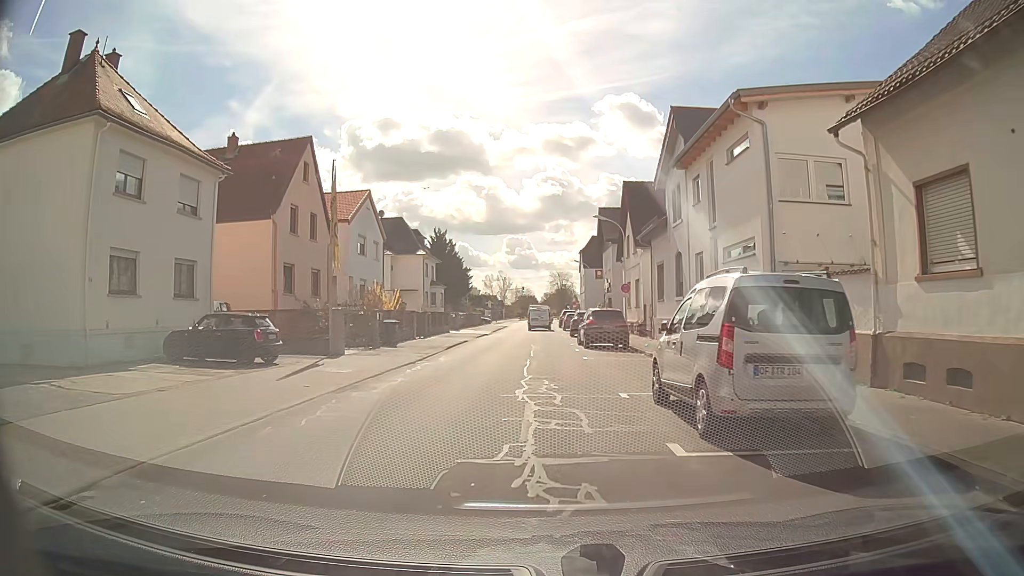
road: tertiary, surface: asphalt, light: Day
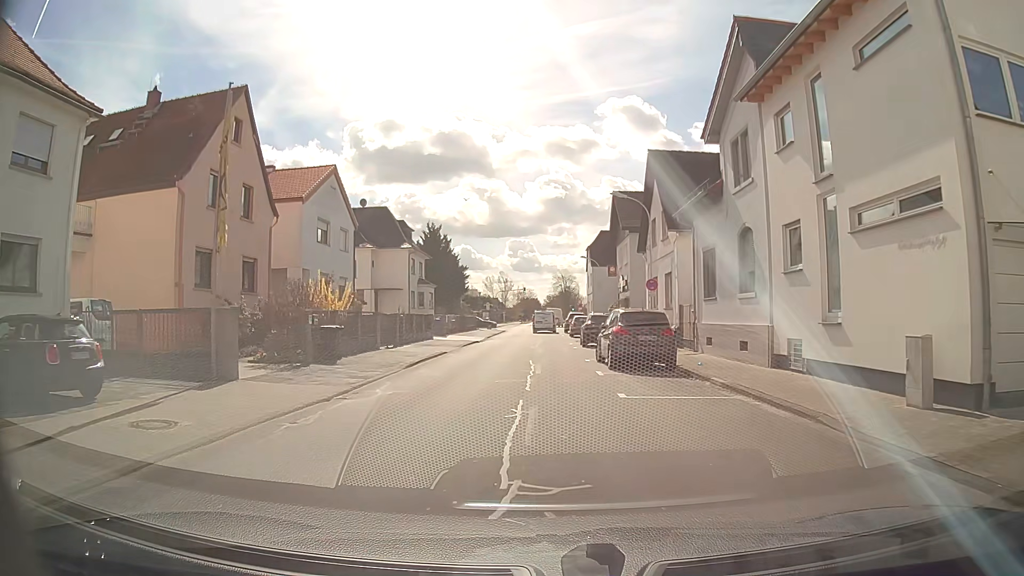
(0.0, +9.0) m; 0°
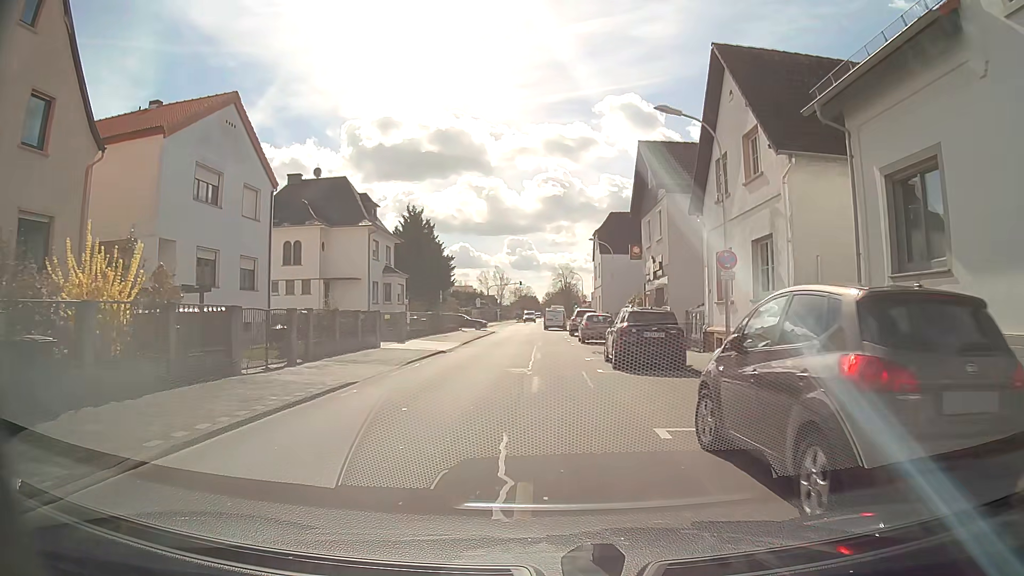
(-0.2, +13.7) m; -1°
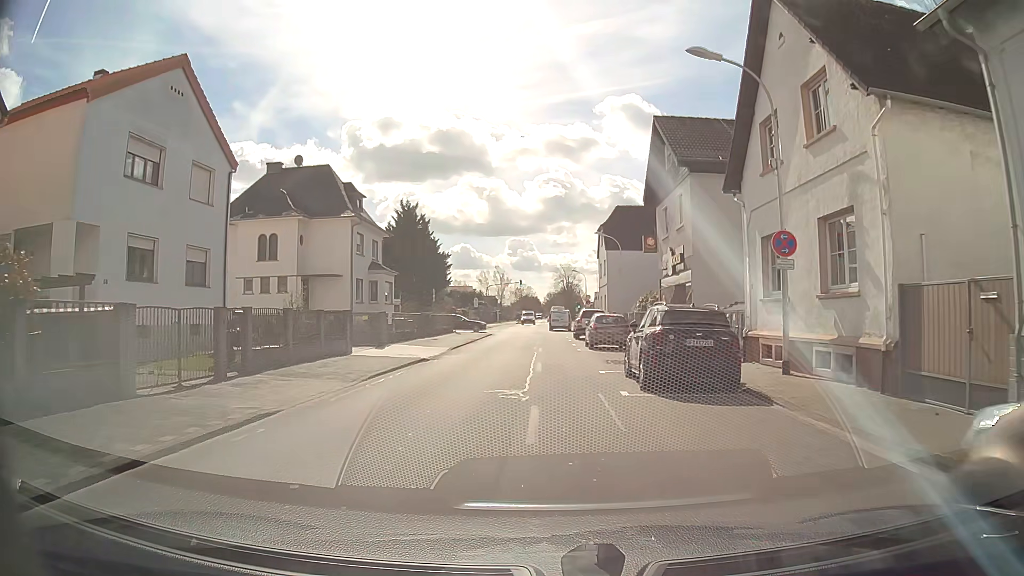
(0.0, +4.6) m; -1°
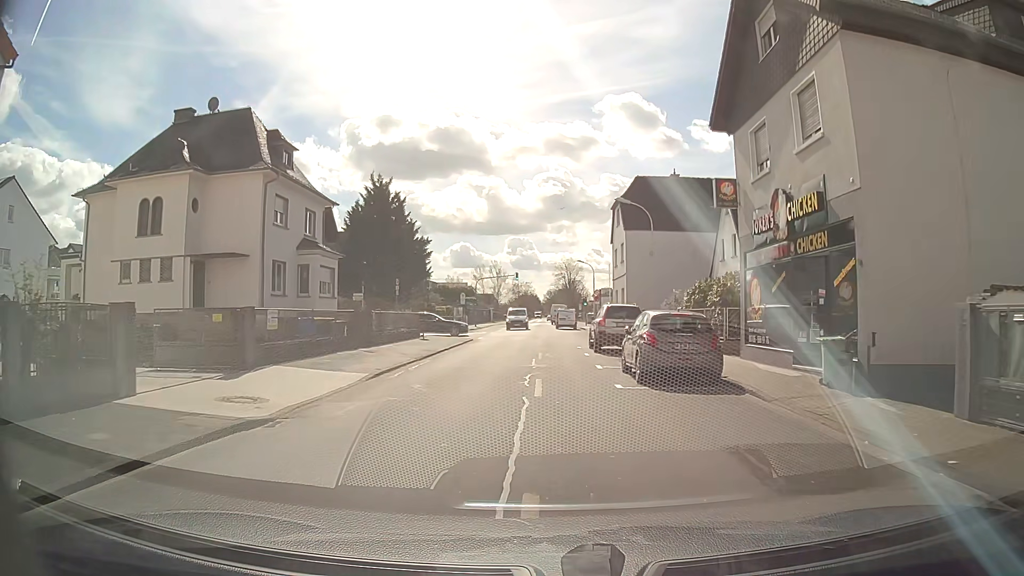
(+0.2, +14.0) m; +1°
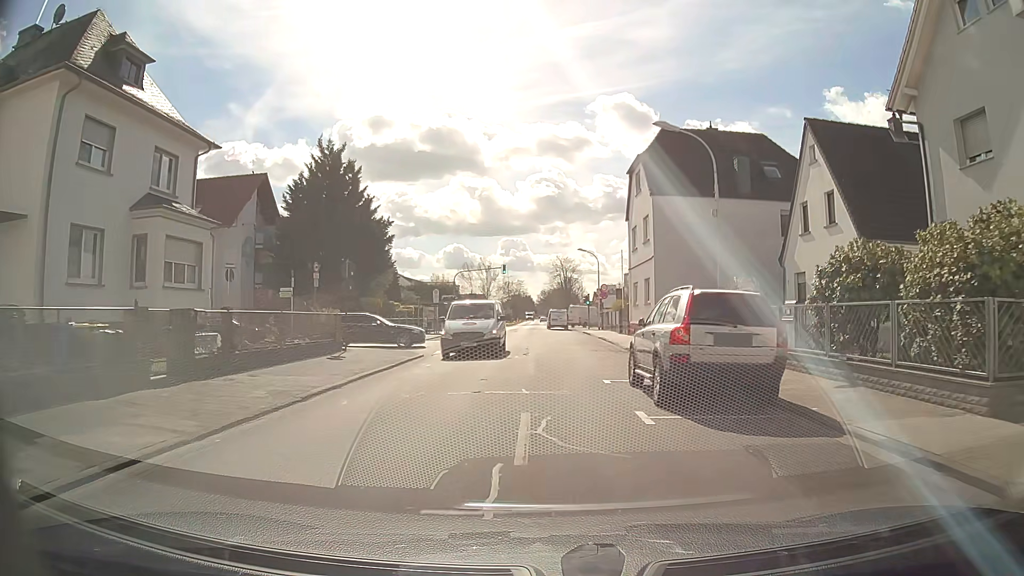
(0.0, +14.2) m; +1°
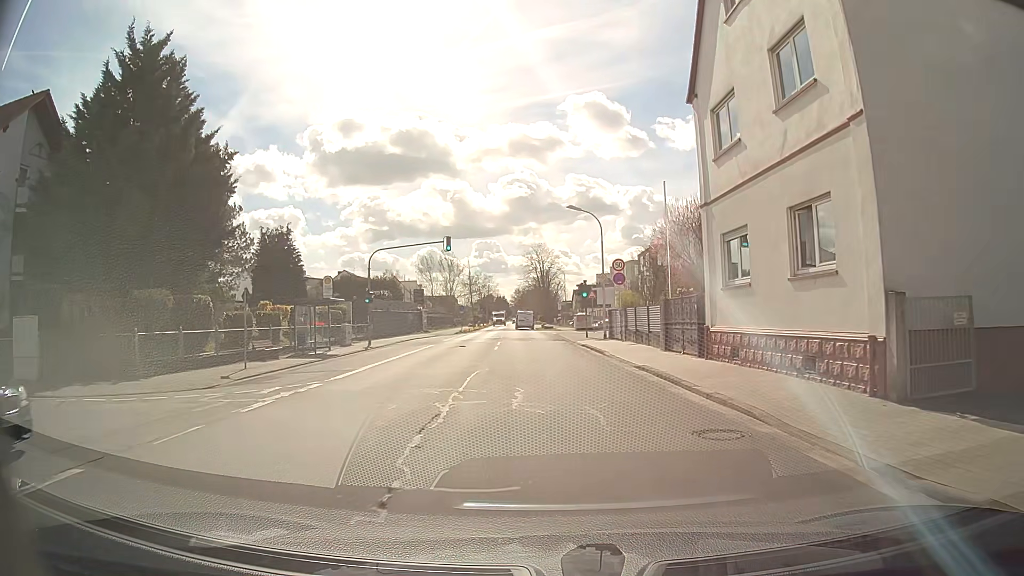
(-0.2, +24.2) m; +1°
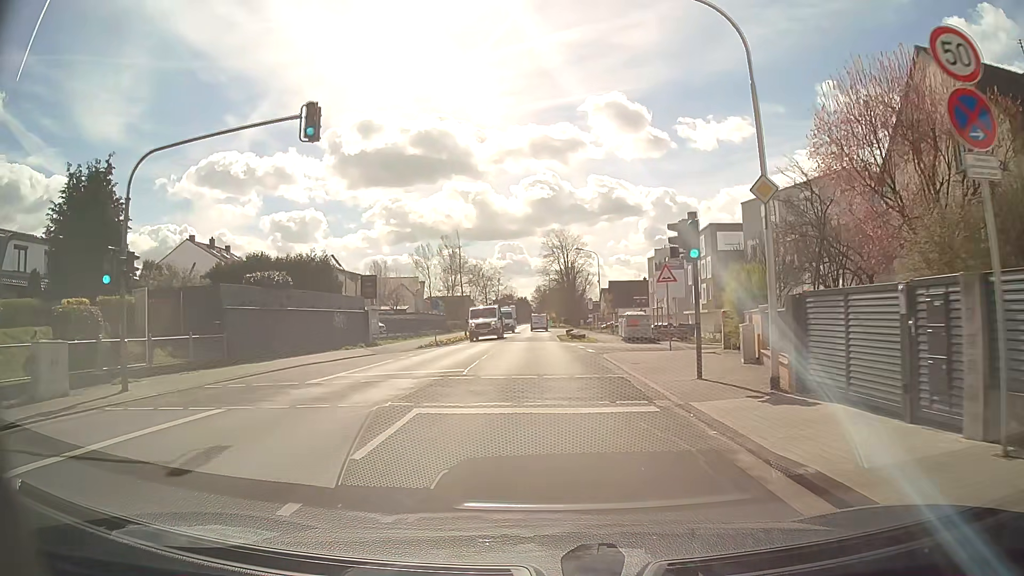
(0.0, +26.1) m; -2°
(0, +10) (0, +20) (0, +30) (-1, +40) (-1, +50) (-1, +60) (-1, +70) (-1, +80) (-1, +90) (-1, +100) m
